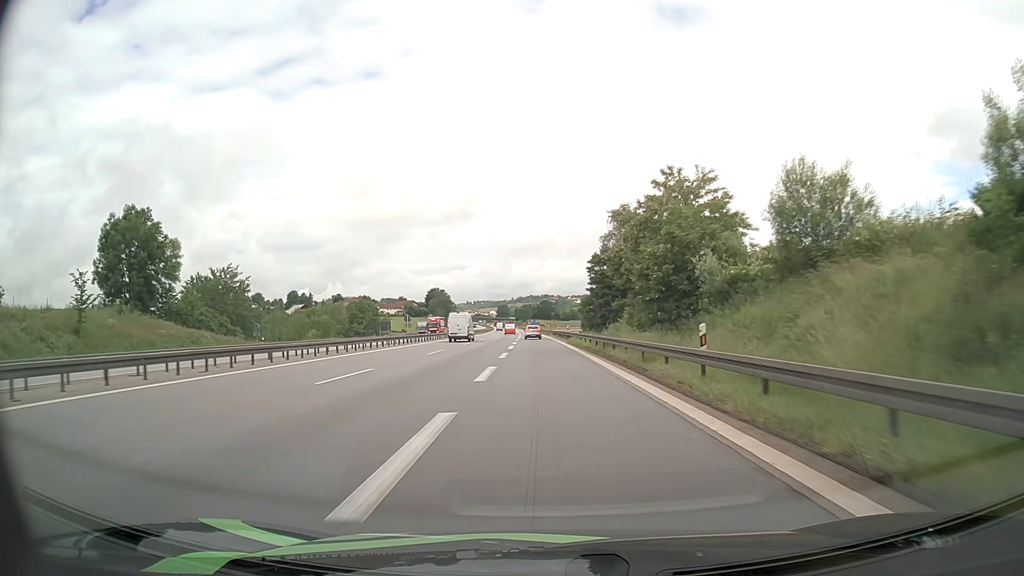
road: motorway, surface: asphalt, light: Day
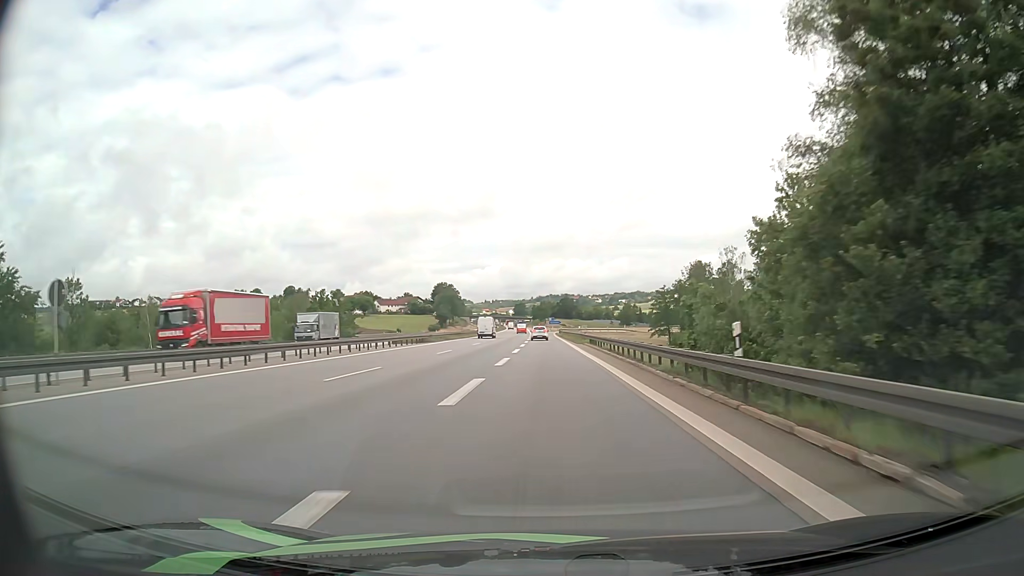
(-1.0, +53.3) m; -2°
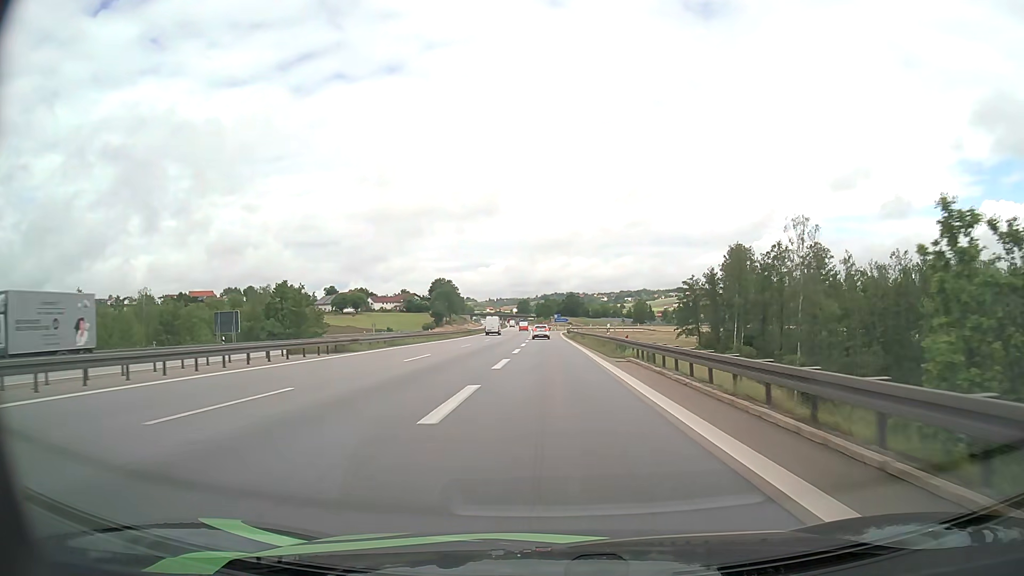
(-0.1, +26.3) m; 0°
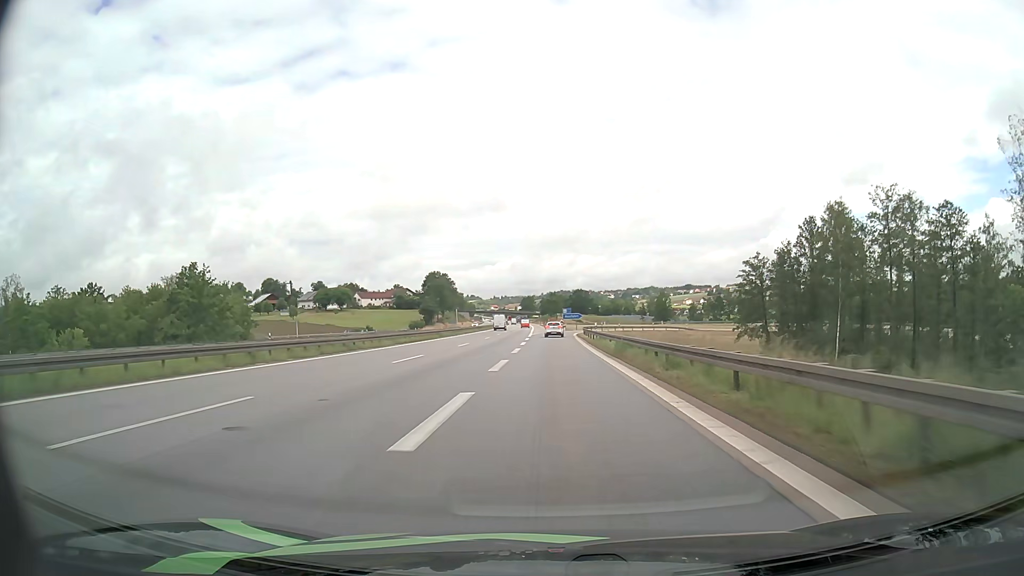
(-0.2, +38.1) m; -1°
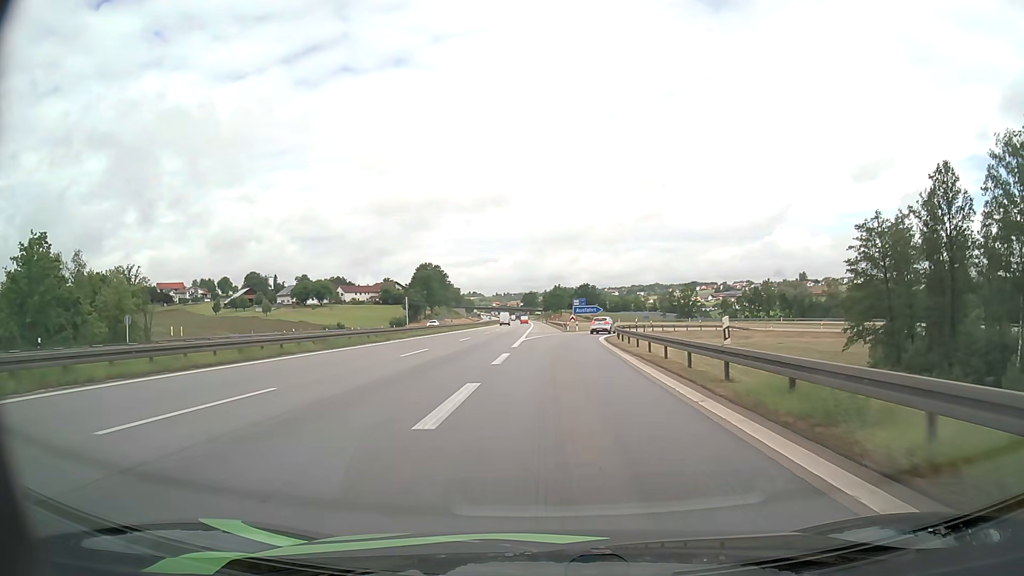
(-0.1, +34.5) m; 0°
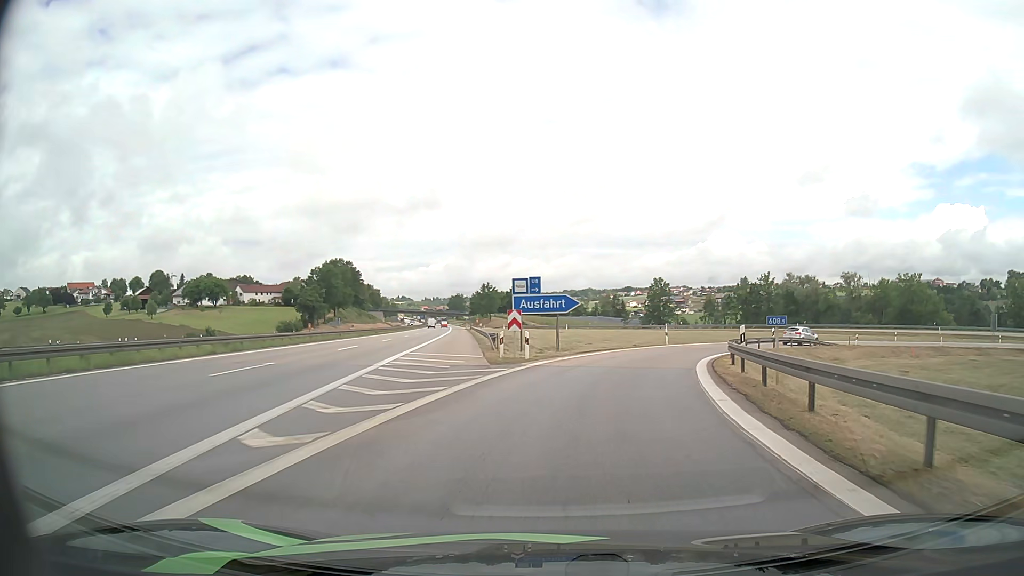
(+0.9, +43.7) m; +6°
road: motorway_link
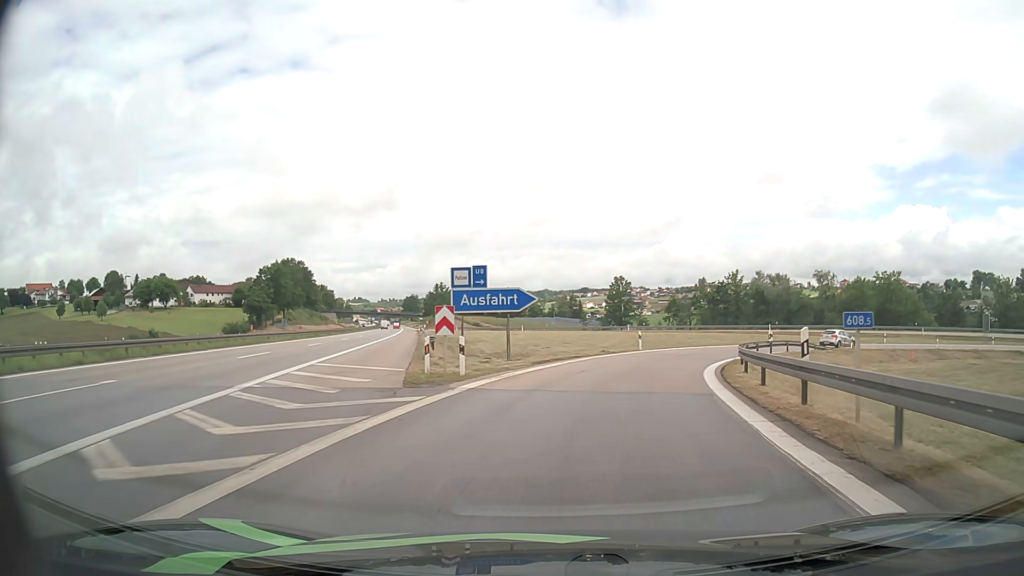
(+0.2, +7.2) m; +4°
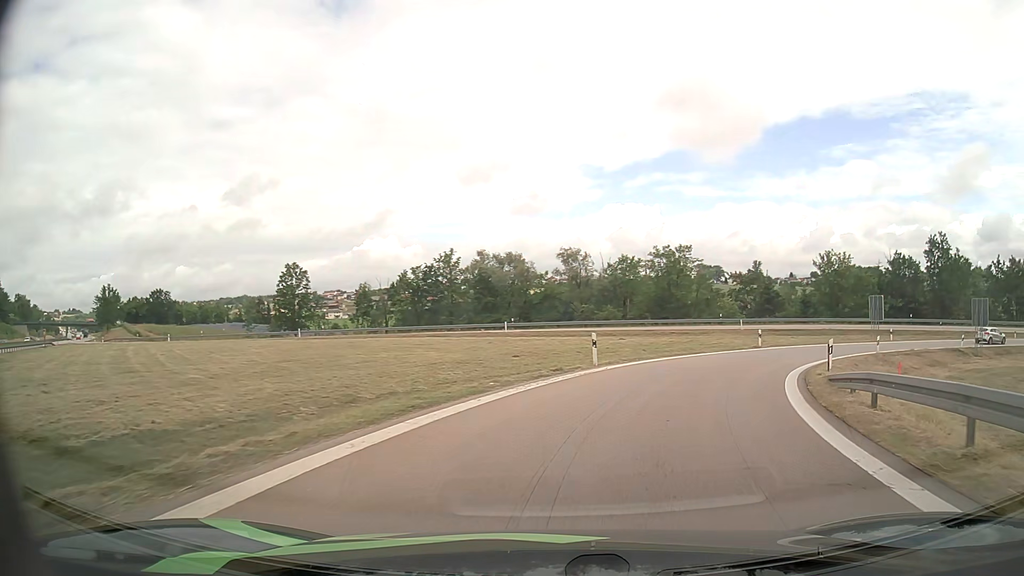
(+6.6, +33.2) m; +26°
